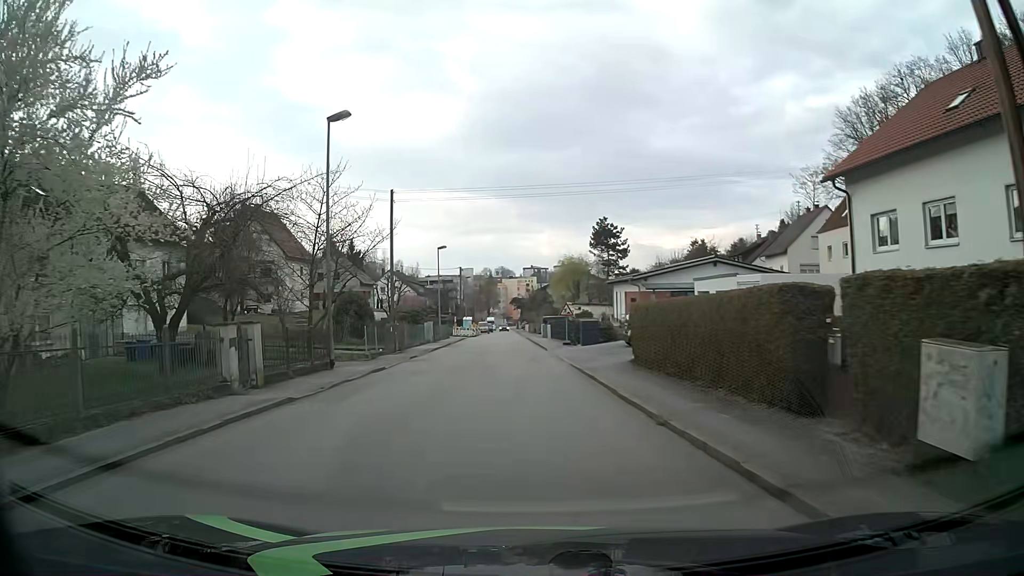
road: residential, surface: asphalt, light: Day
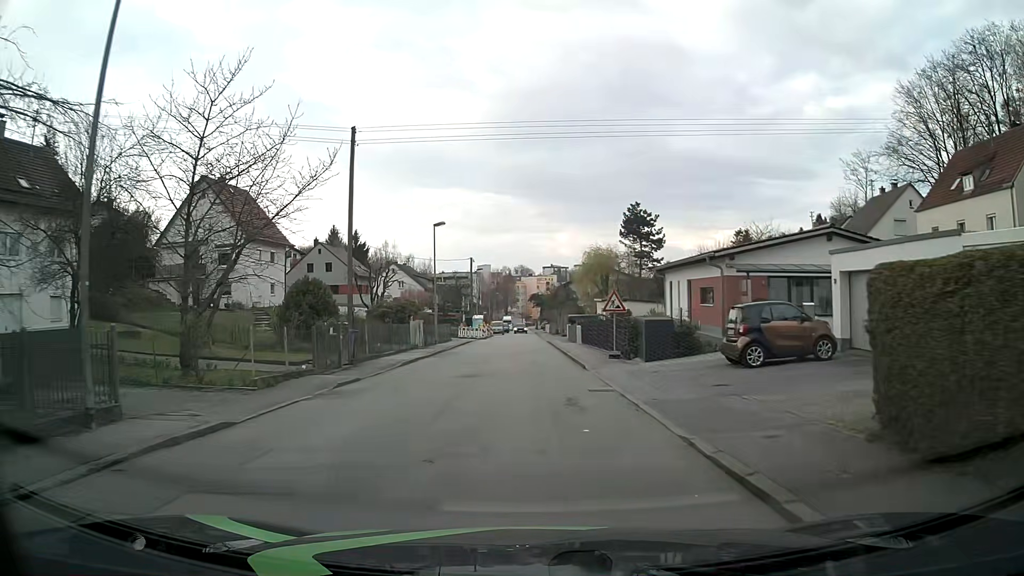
(-0.2, +13.4) m; -1°
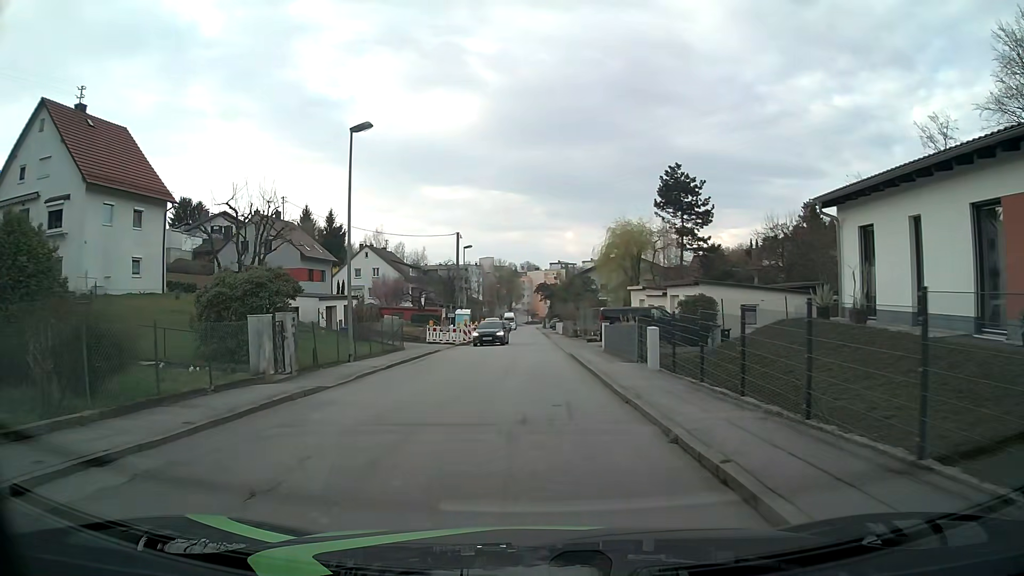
(-0.1, +22.5) m; 0°
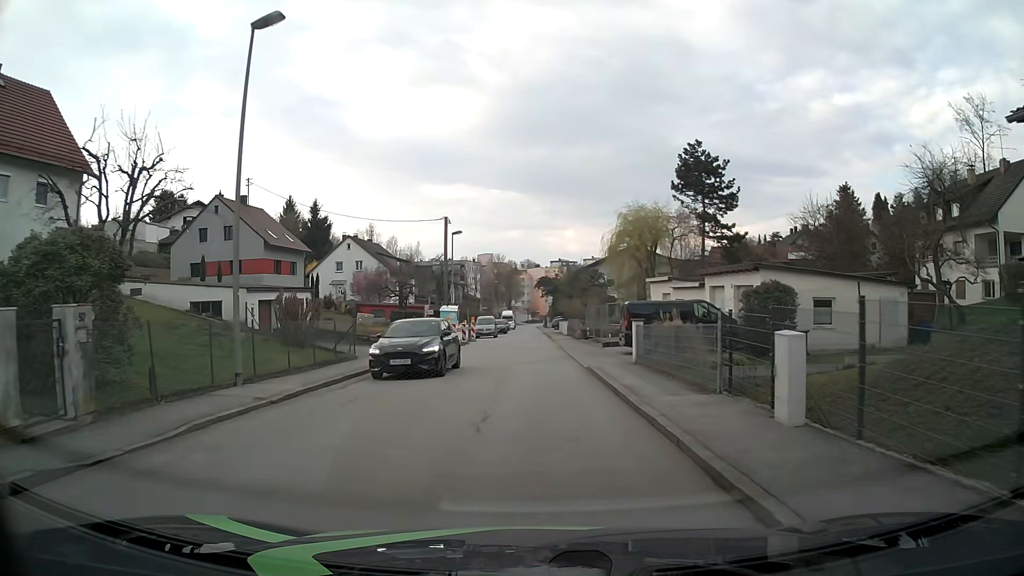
(0.0, +9.0) m; 0°
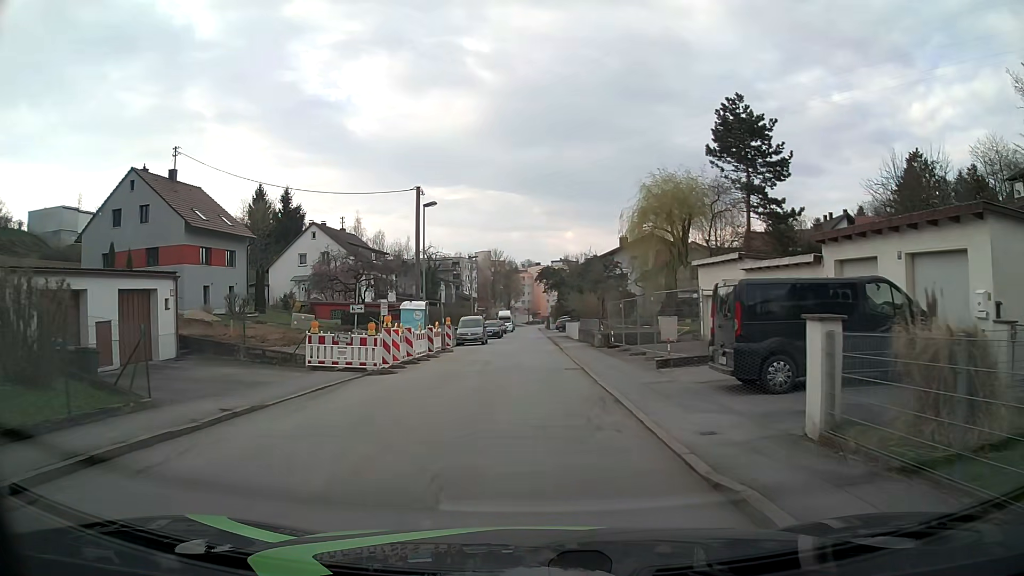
(0.0, +13.5) m; -1°
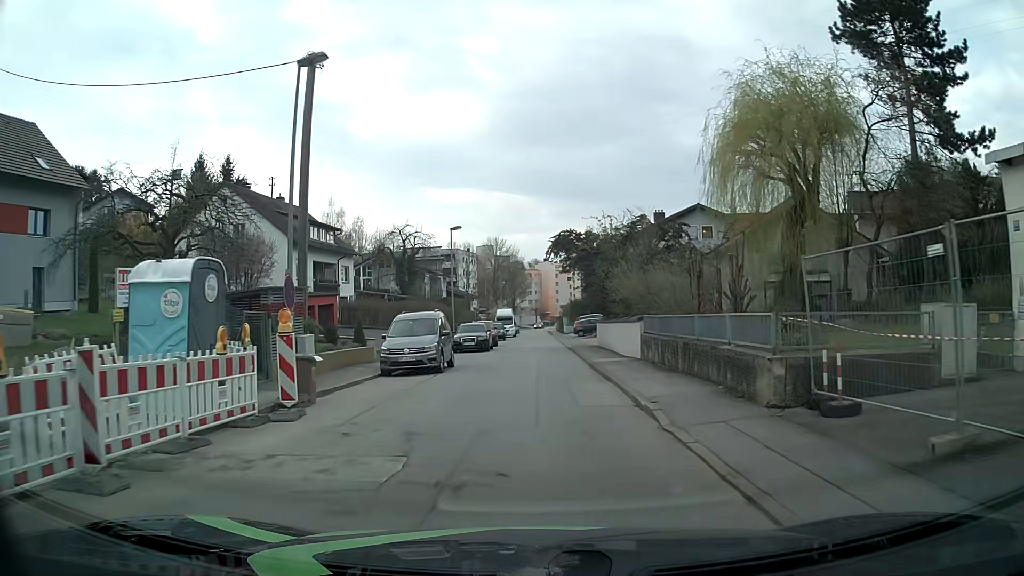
(-0.1, +22.5) m; 0°
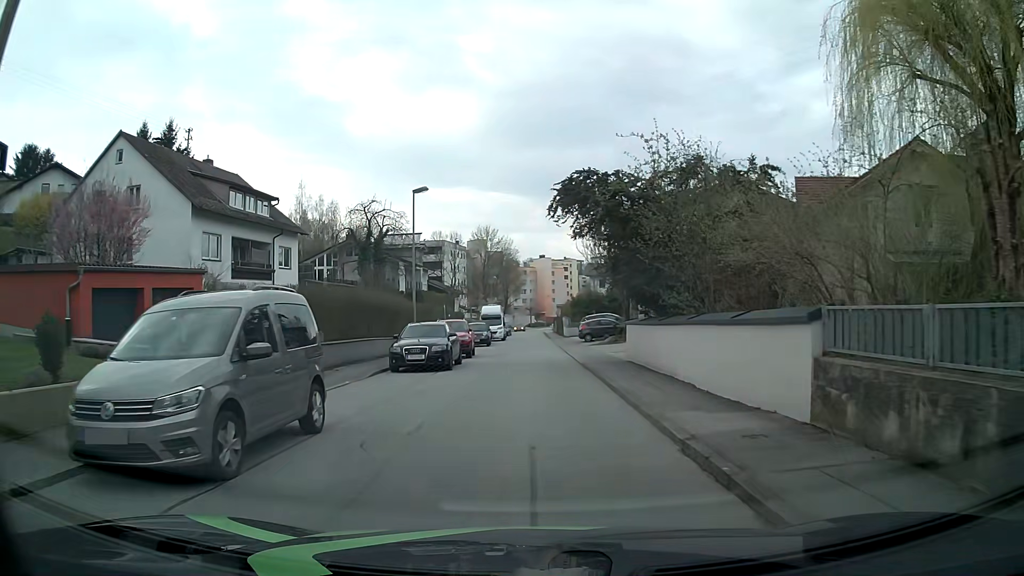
(0.0, +13.5) m; 0°
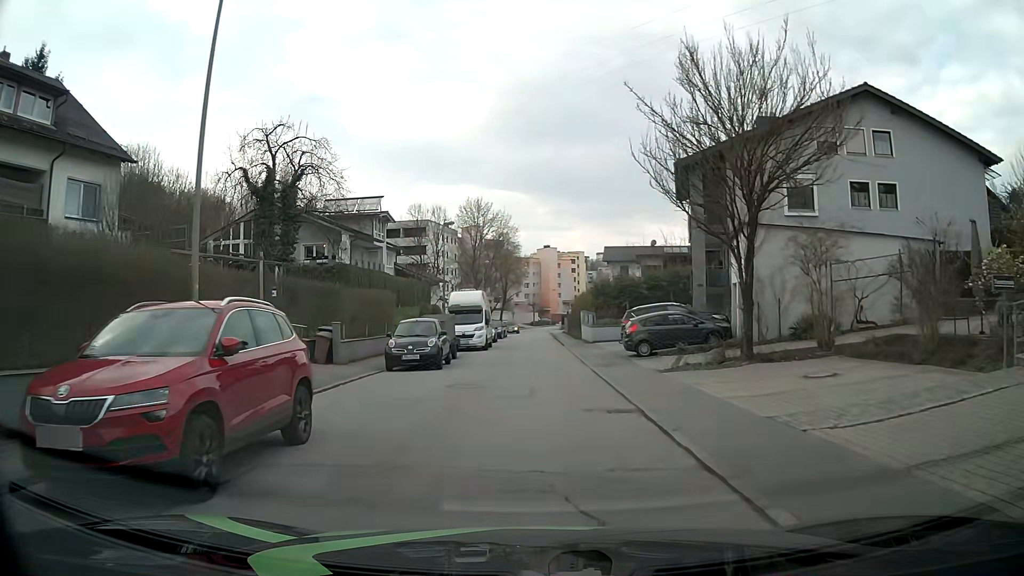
(0.0, +22.6) m; 0°
(0, +10) (0, +20) (0, +30) (0, +40) (0, +50) (0, +60) (0, +70) (0, +80) (0, +90) (0, +100) m
